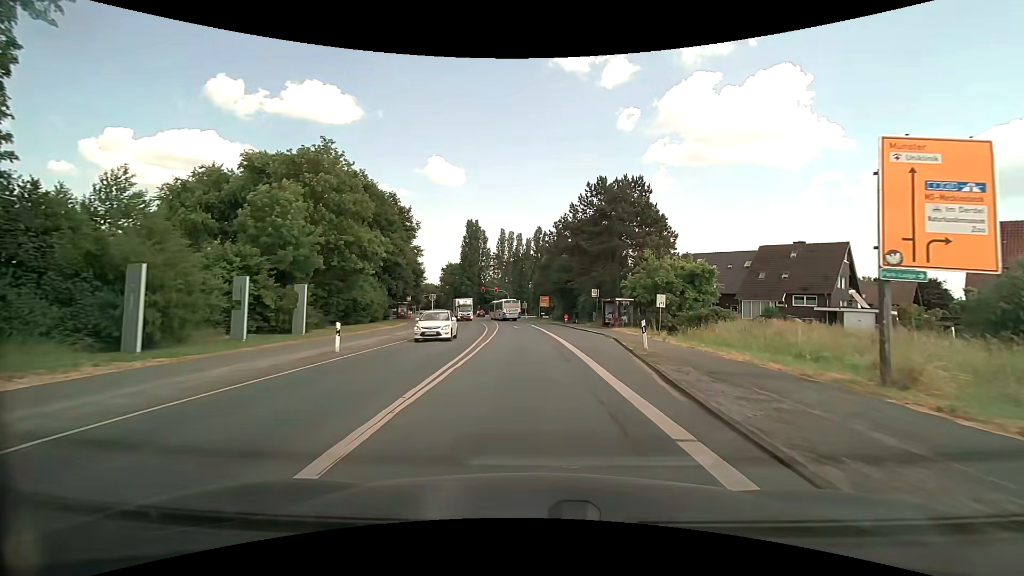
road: secondary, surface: asphalt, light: Day
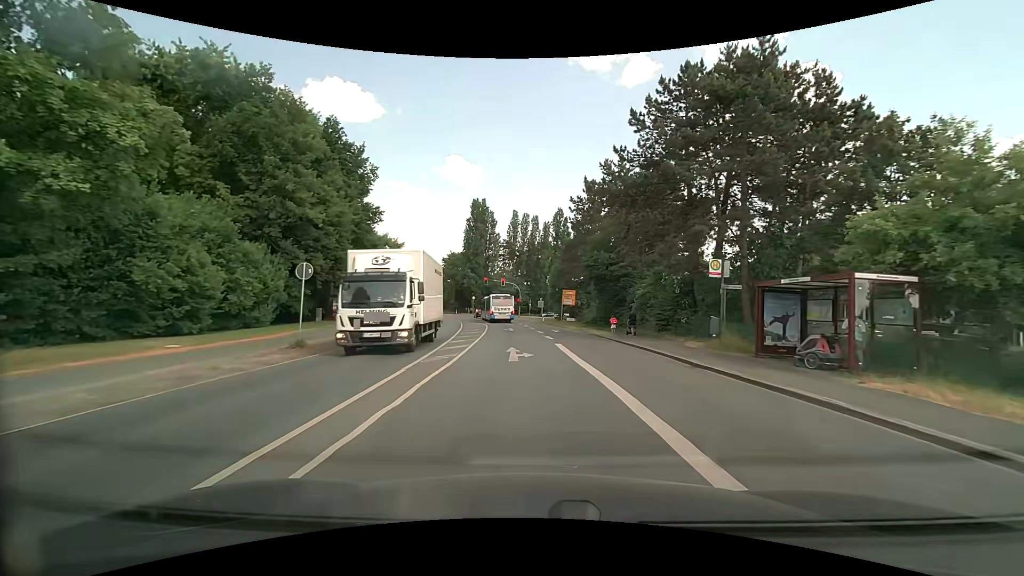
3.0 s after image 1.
(-0.5, +28.8) m; -2°
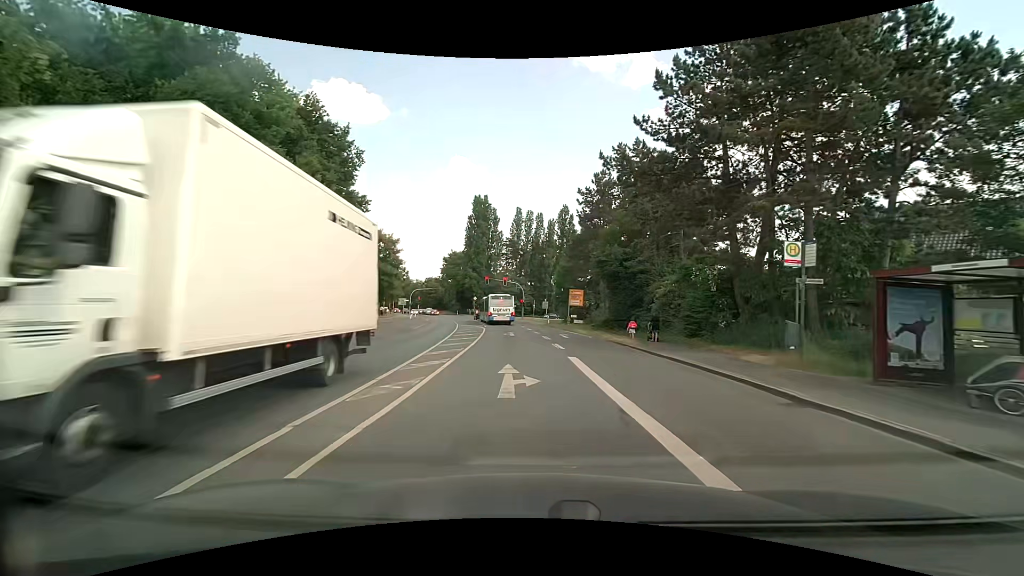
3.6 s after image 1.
(0.0, +5.4) m; -1°
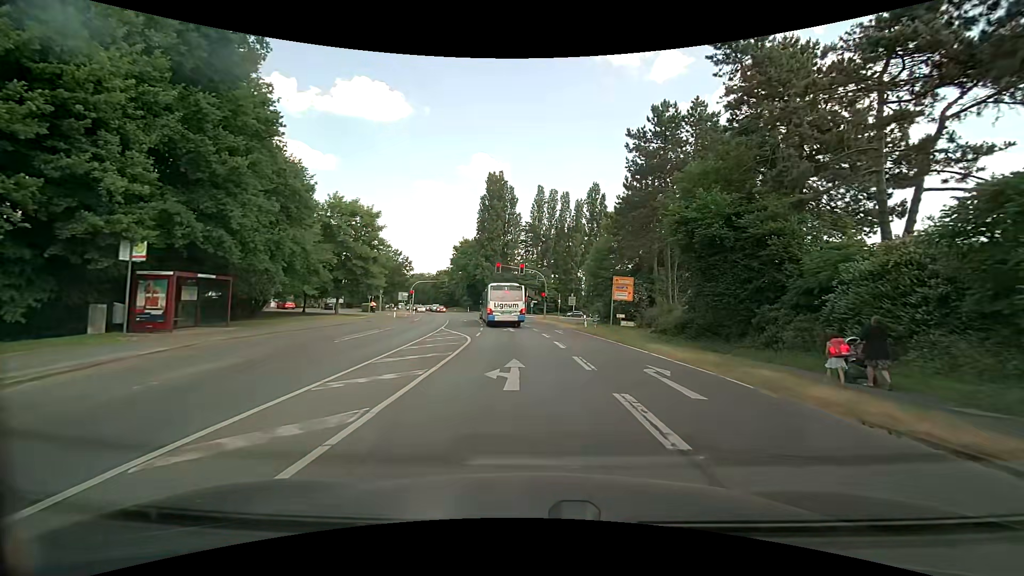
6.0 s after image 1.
(-0.2, +19.0) m; -2°
(0, +10) (0, +20) (-1, +30) (-2, +40) (-3, +50) (-5, +60) (-6, +70) (-8, +79) (-11, +89) (-13, +99) m
